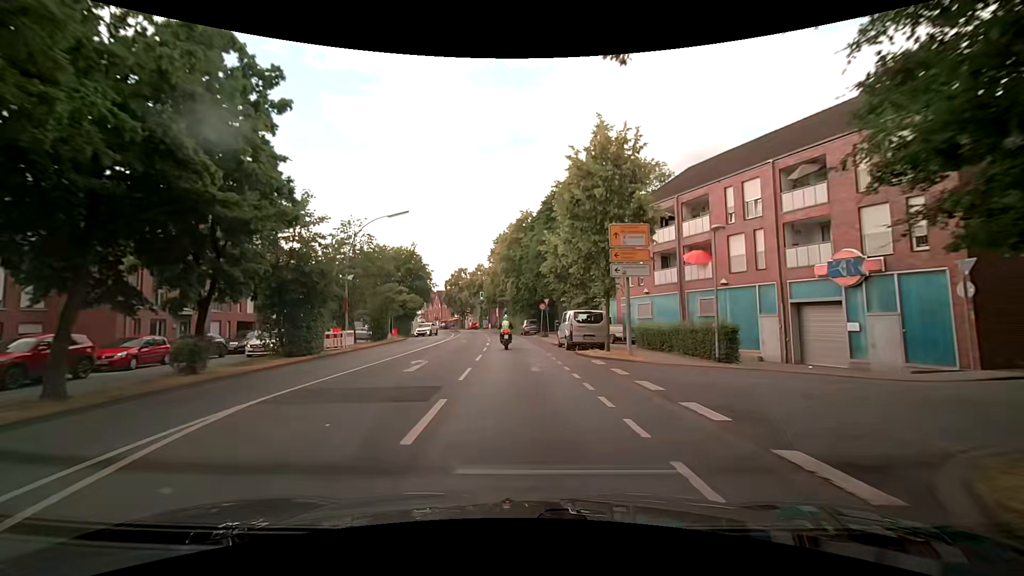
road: secondary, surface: asphalt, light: Day
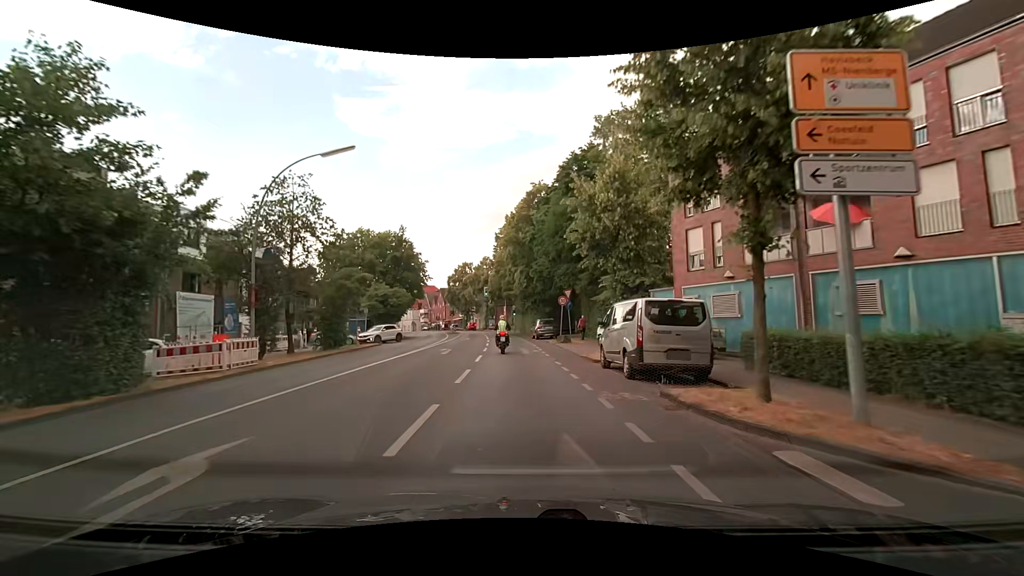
(-0.3, +12.3) m; -1°
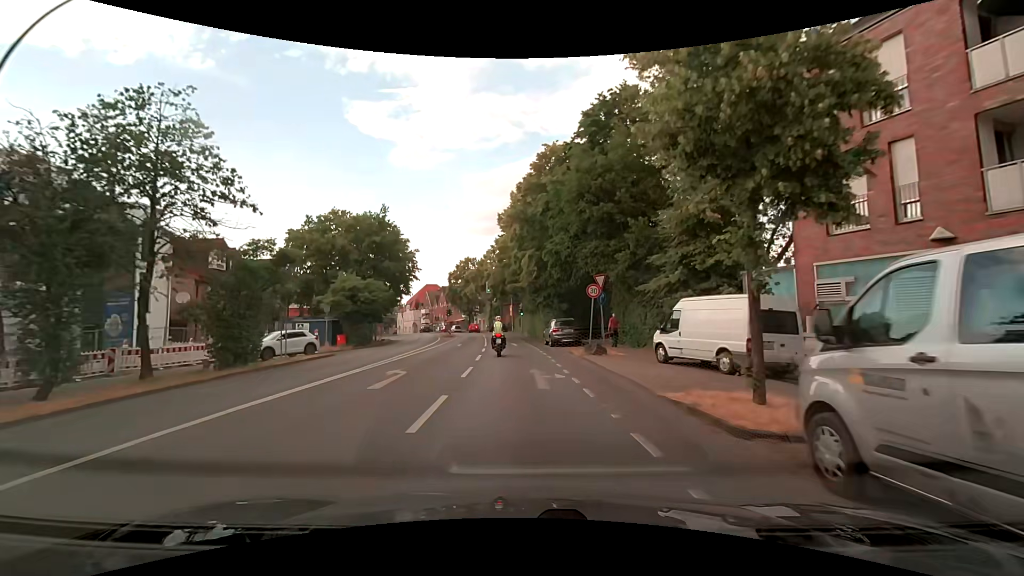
(-0.1, +10.8) m; -1°
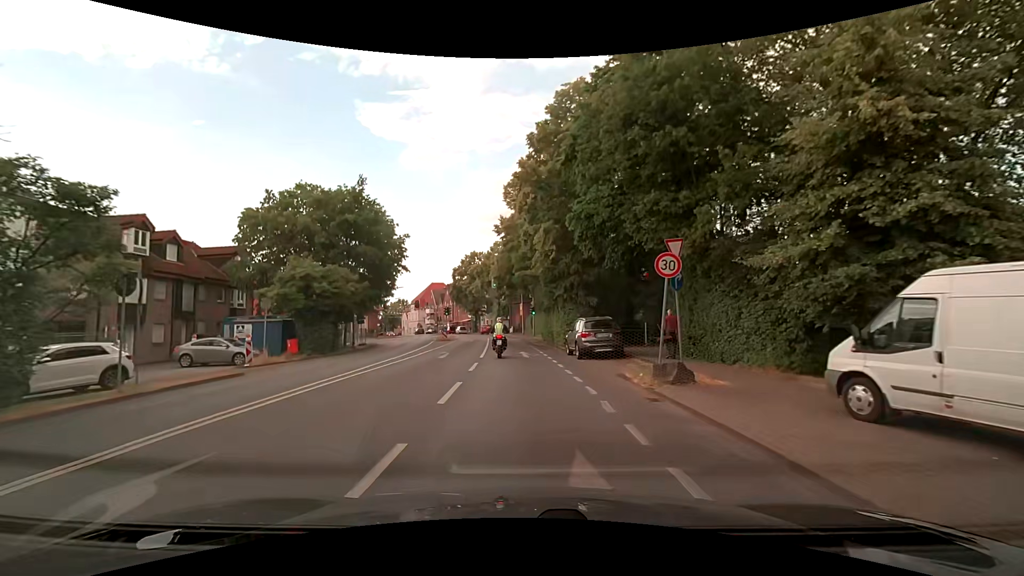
(0.0, +9.7) m; -1°
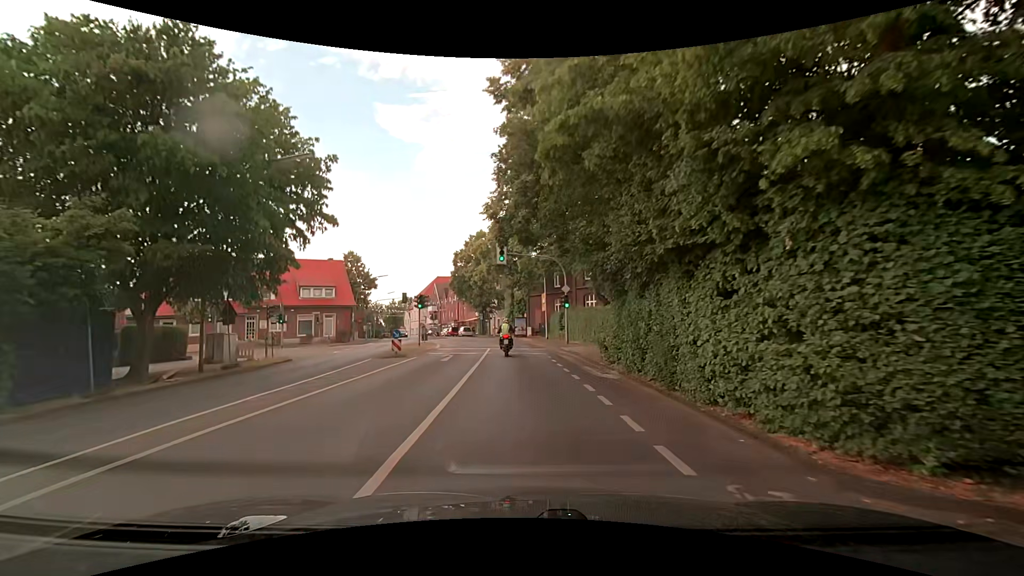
(-0.7, +21.8) m; -2°
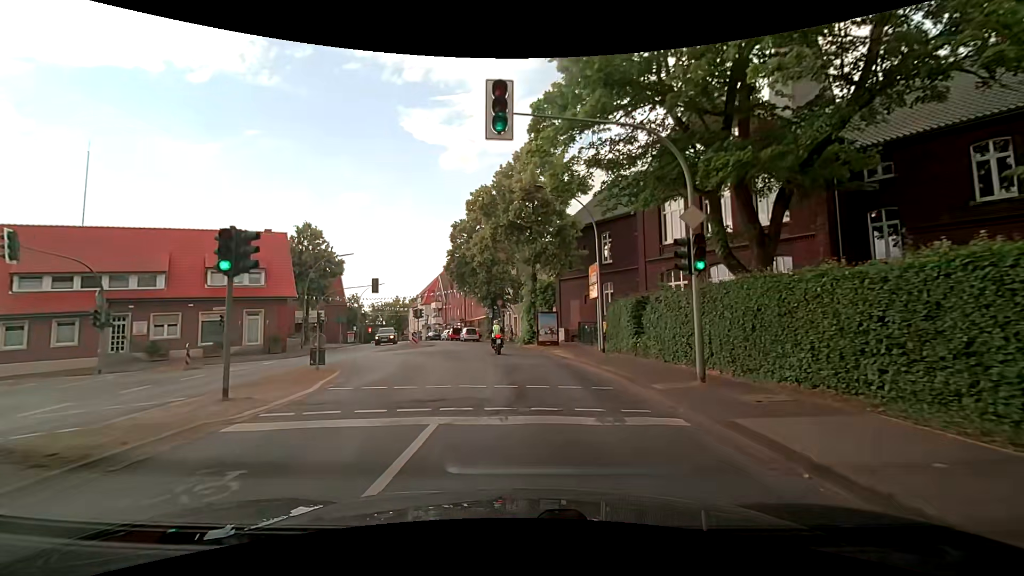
(-0.7, +21.9) m; -4°
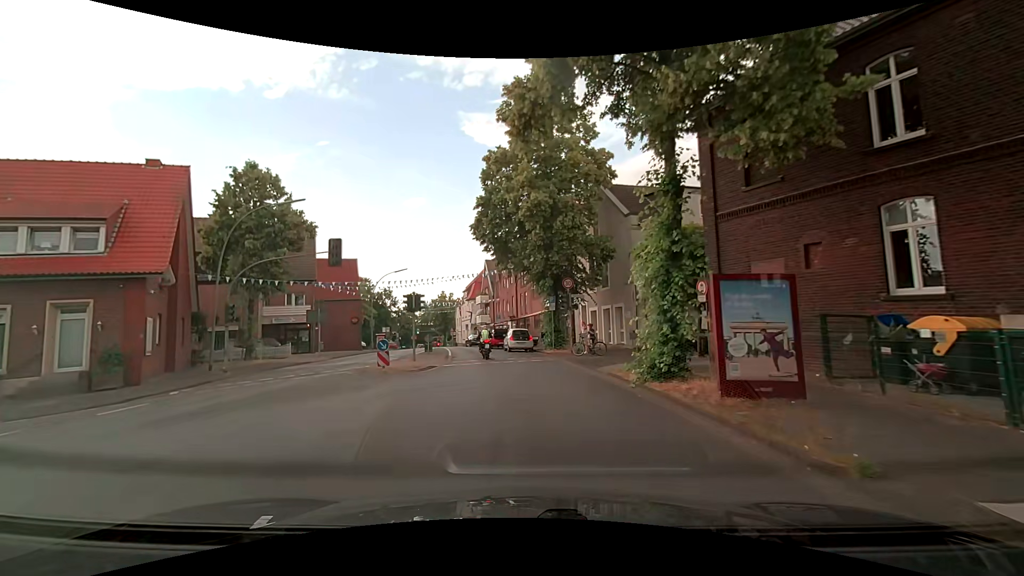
(-0.8, +22.2) m; -6°
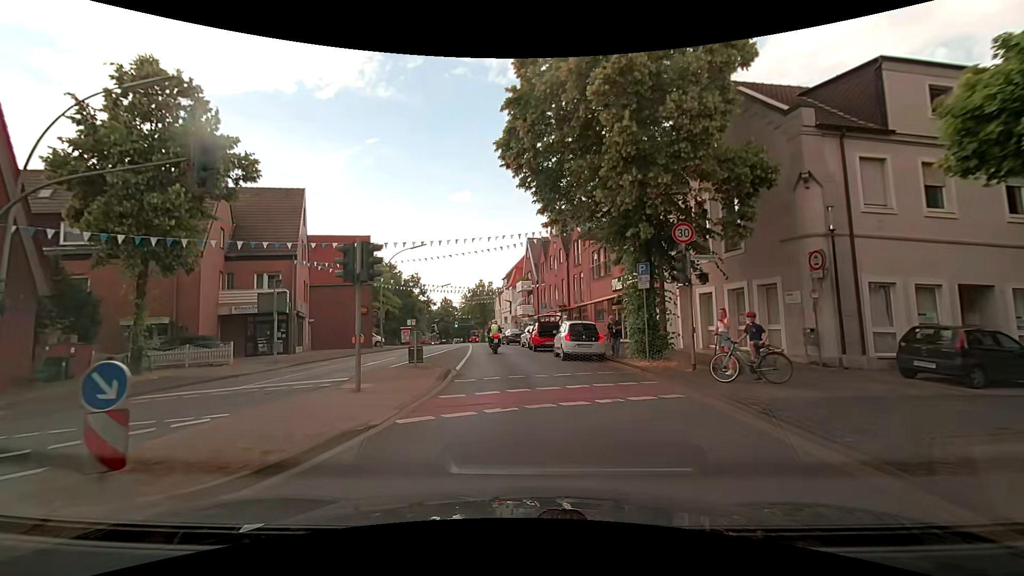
(-0.7, +13.4) m; -6°
(0, +10) (-1, +20) (-2, +30) (-3, +40) (-4, +50) (-5, +60) (-7, +70) (-8, +80) (-10, +89) (-11, +99) m
